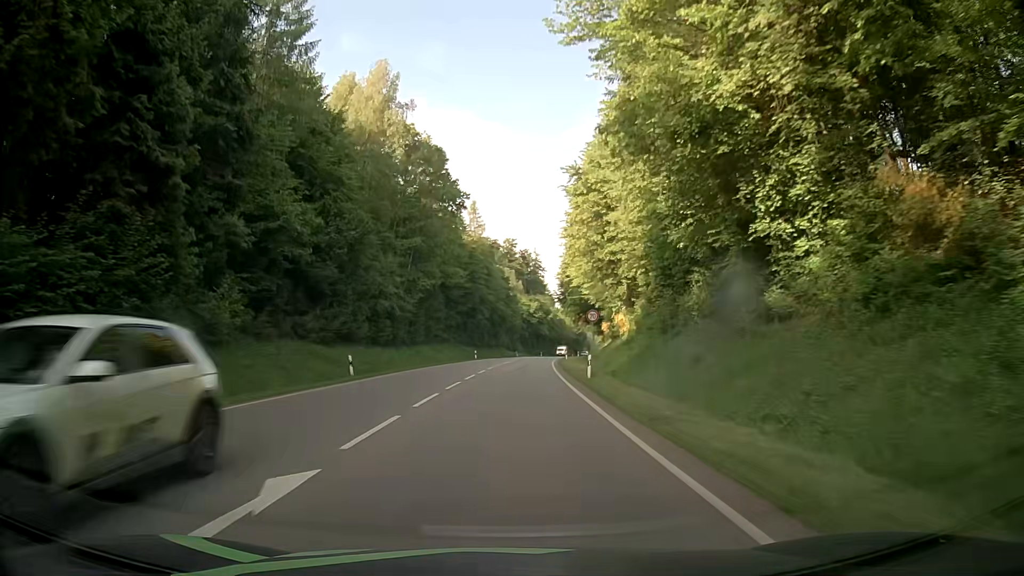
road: secondary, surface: asphalt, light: Day
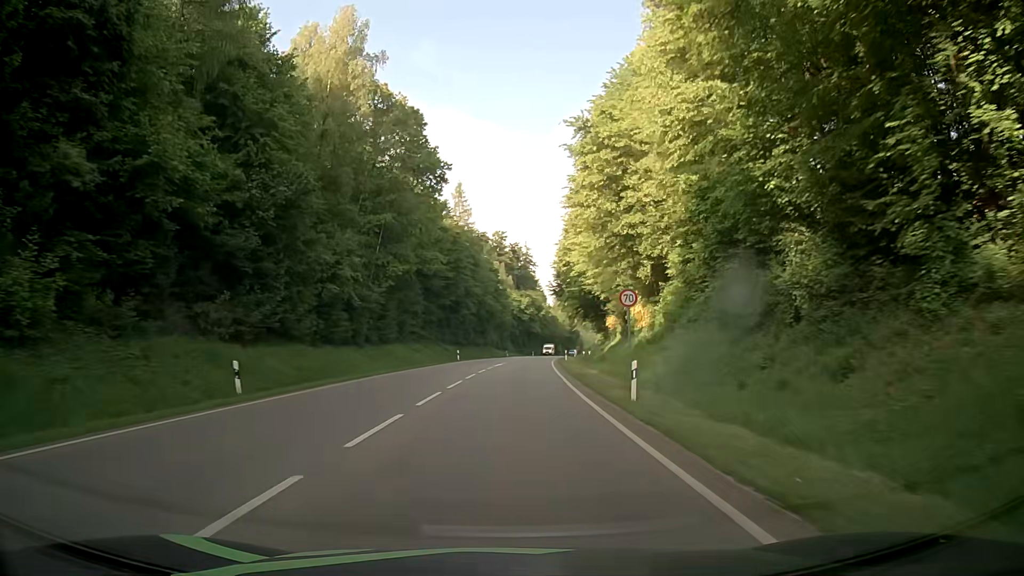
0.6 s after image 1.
(+0.1, +11.9) m; +1°
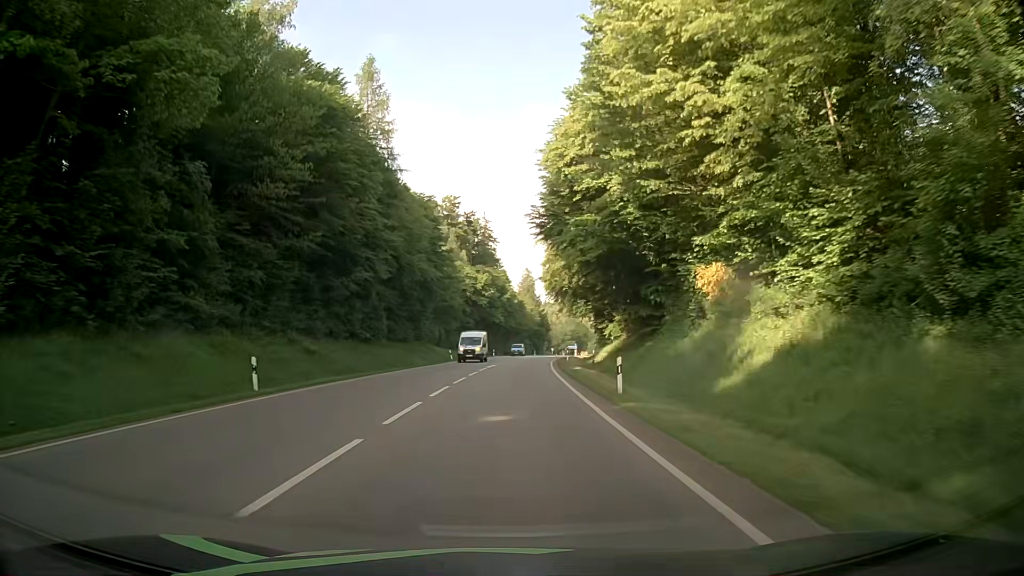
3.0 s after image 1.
(+0.7, +45.4) m; +2°
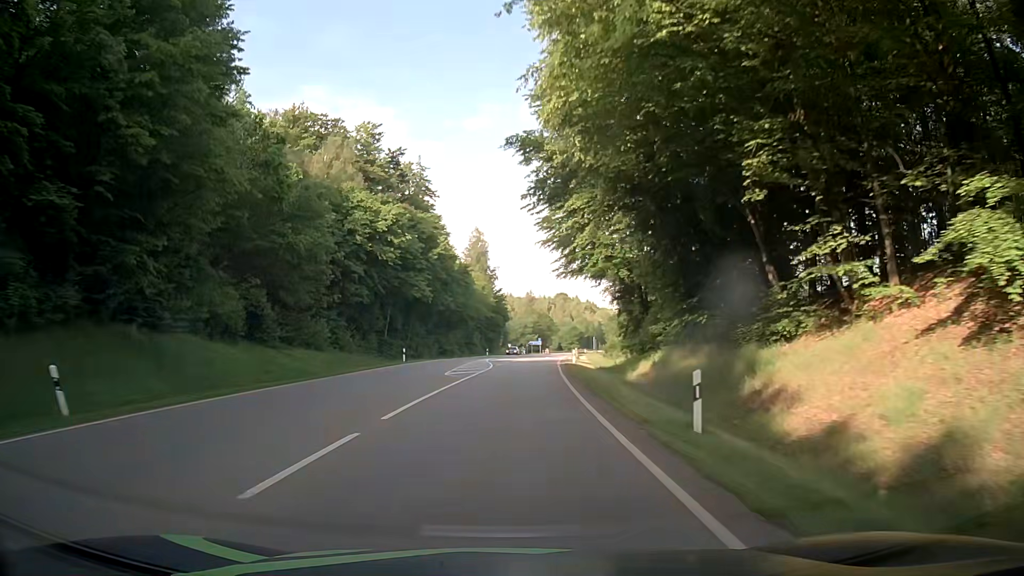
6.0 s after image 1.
(+2.4, +53.2) m; +5°
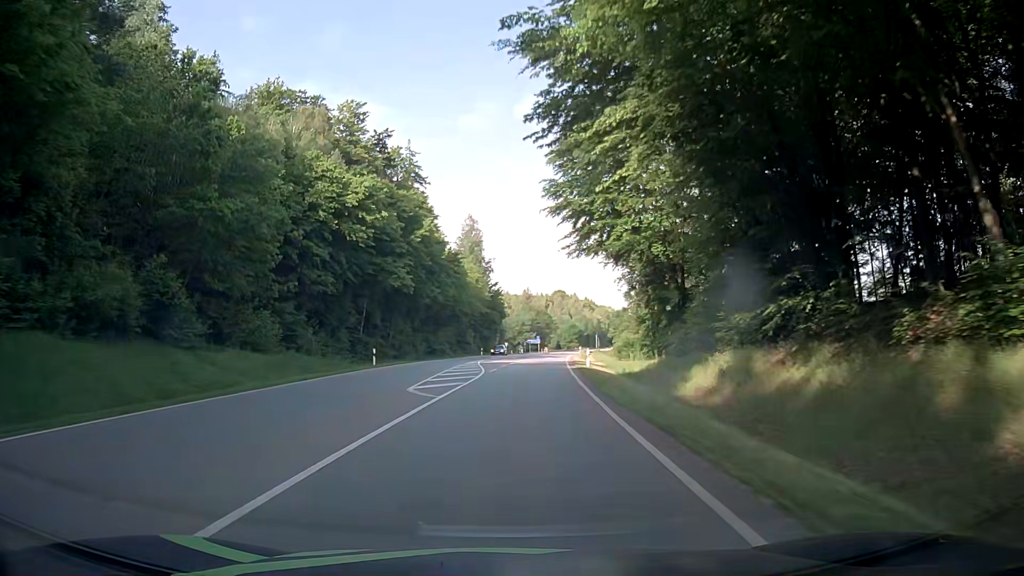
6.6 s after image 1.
(0.0, +10.3) m; +1°
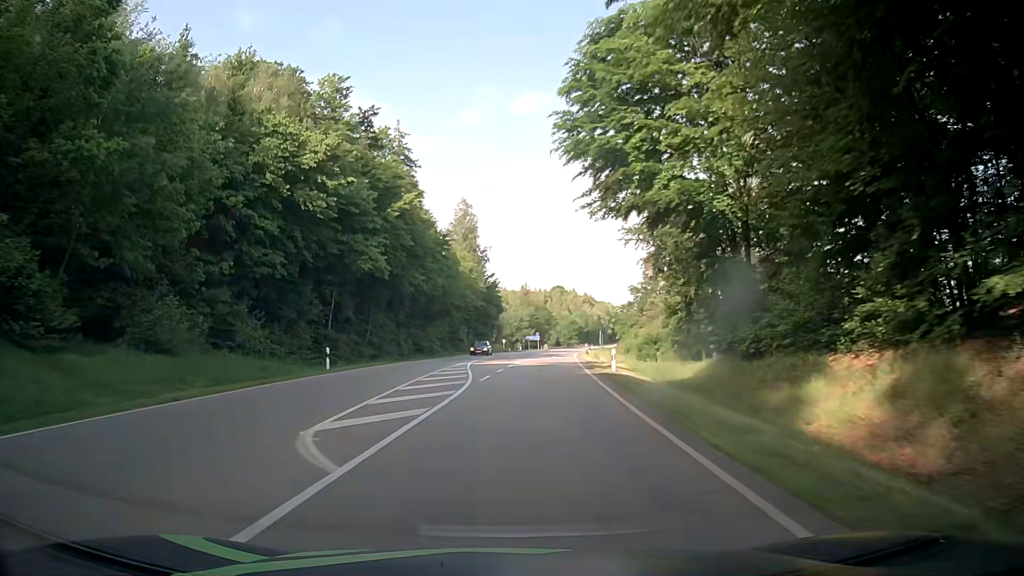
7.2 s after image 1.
(0.0, +10.1) m; 0°
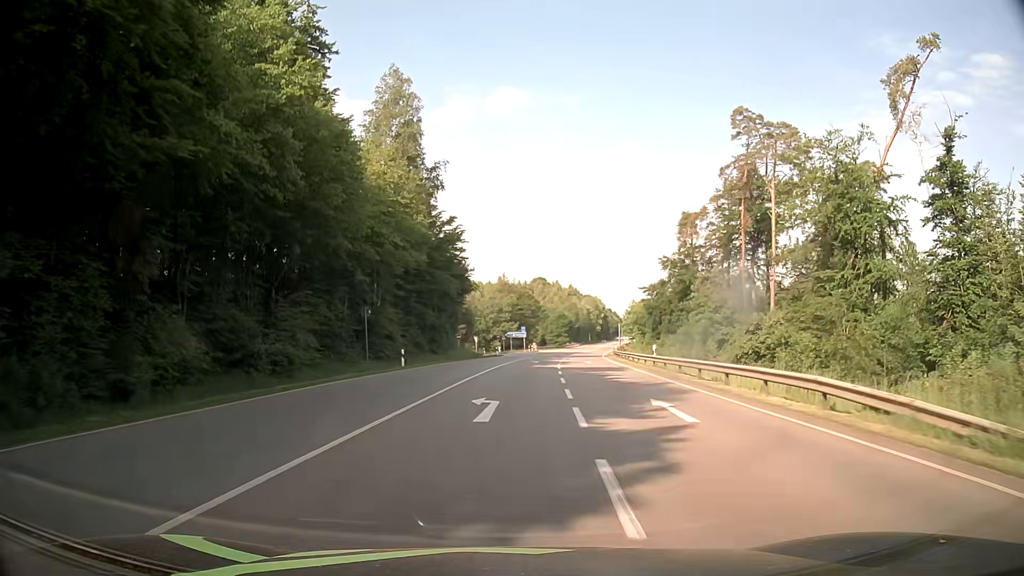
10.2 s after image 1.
(+0.2, +47.5) m; +2°
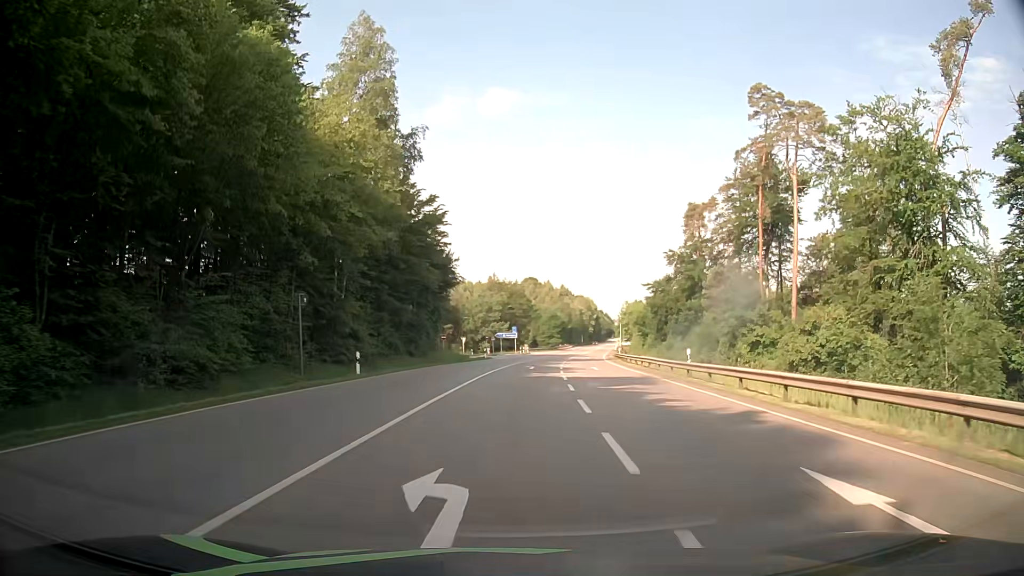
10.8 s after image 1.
(0.0, +9.0) m; +1°
